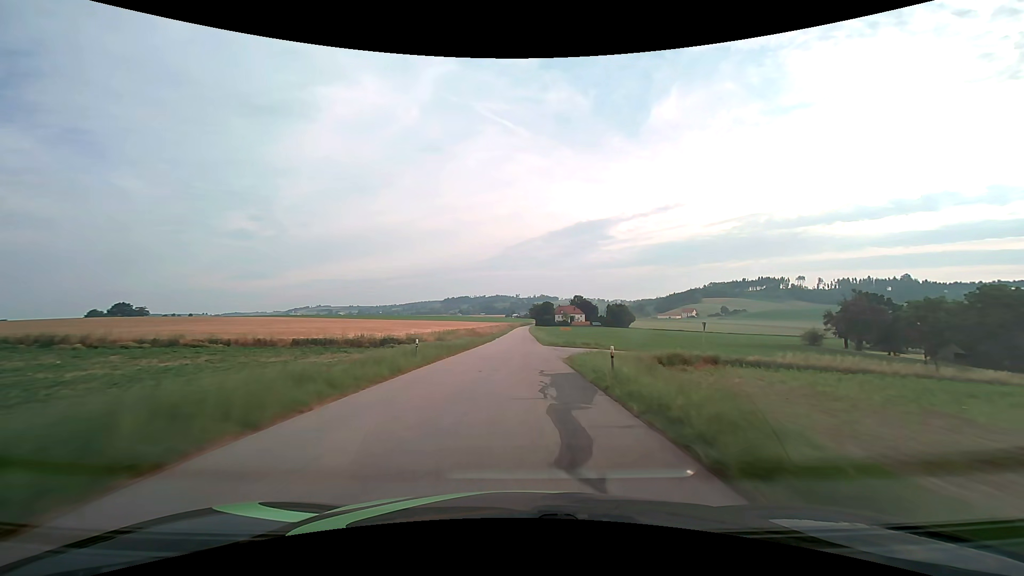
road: tertiary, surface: asphalt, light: Day
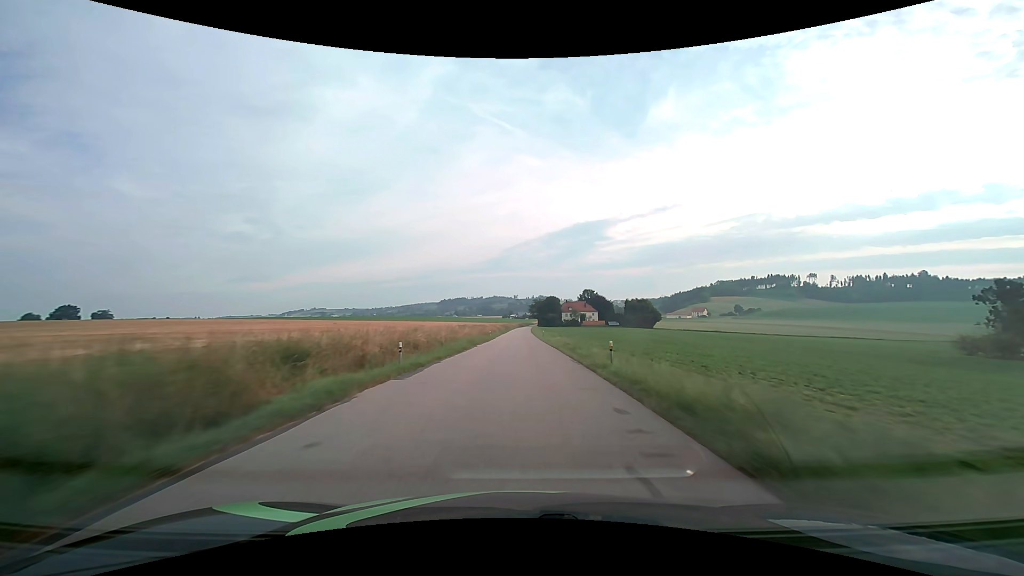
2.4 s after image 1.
(+0.2, +56.3) m; 0°
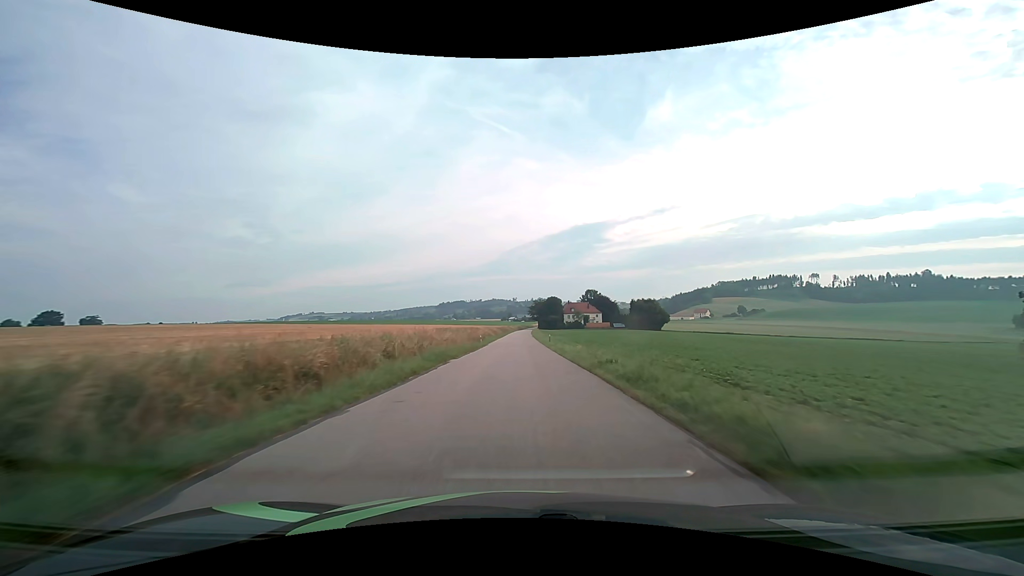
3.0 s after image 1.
(0.0, +14.3) m; 0°
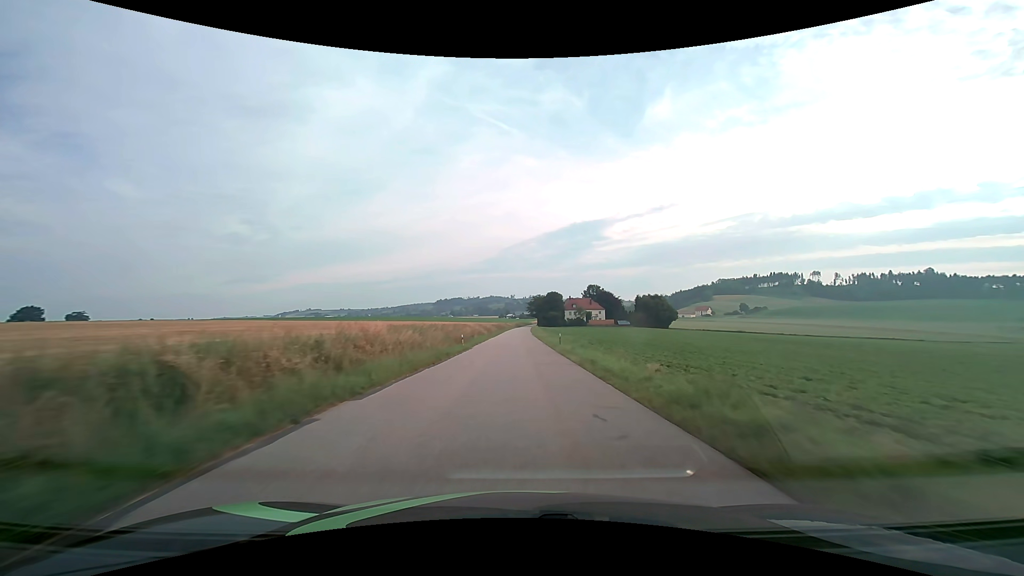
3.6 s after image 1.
(0.0, +14.3) m; 0°
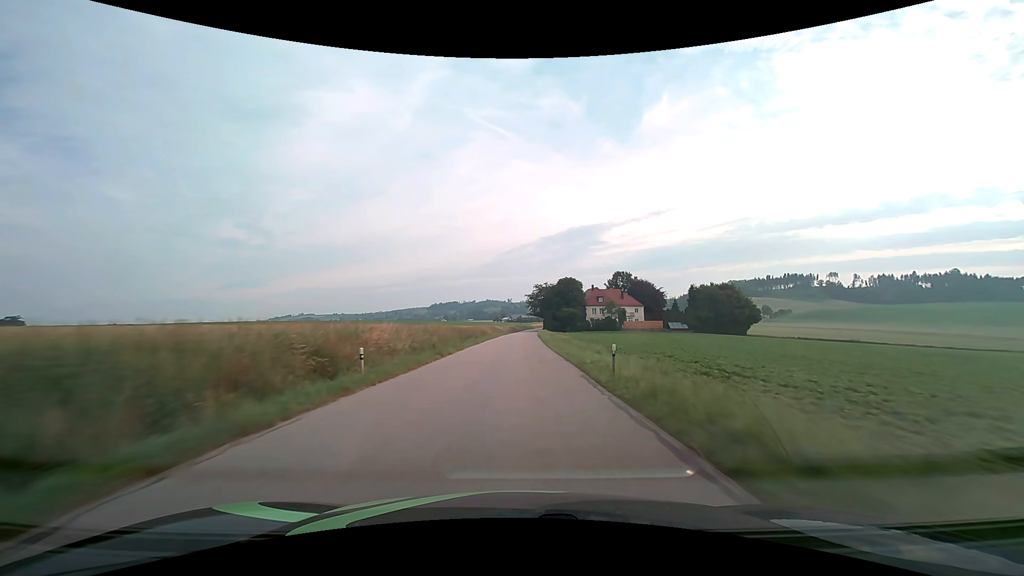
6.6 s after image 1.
(+0.4, +72.3) m; 0°
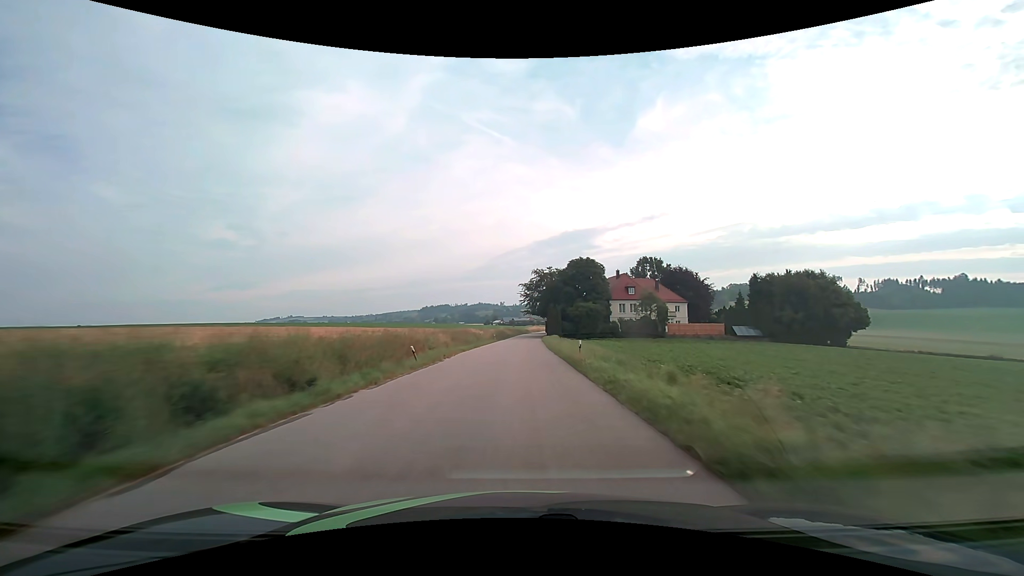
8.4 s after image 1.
(+0.3, +43.4) m; +1°
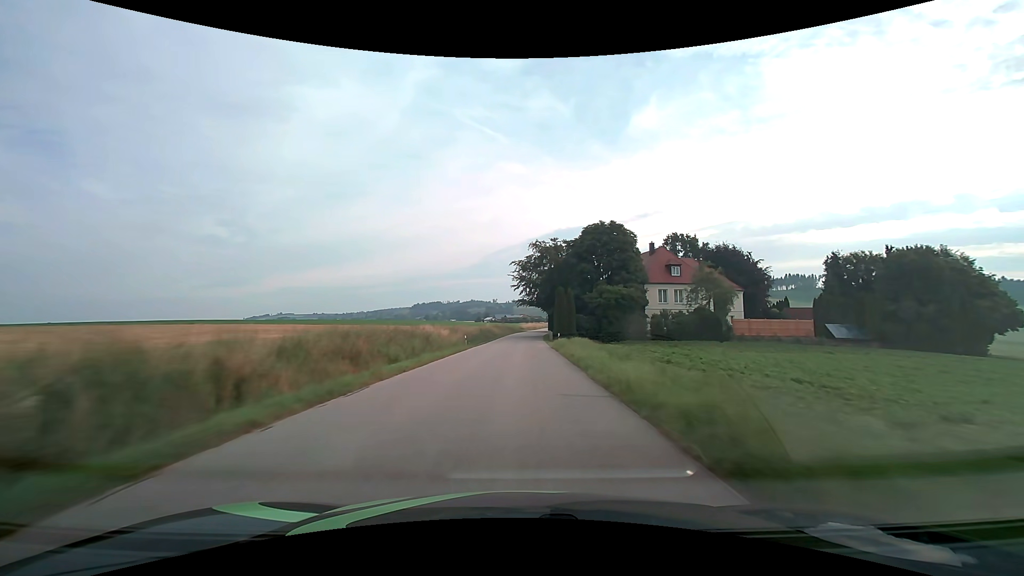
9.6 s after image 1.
(+0.2, +28.7) m; +1°
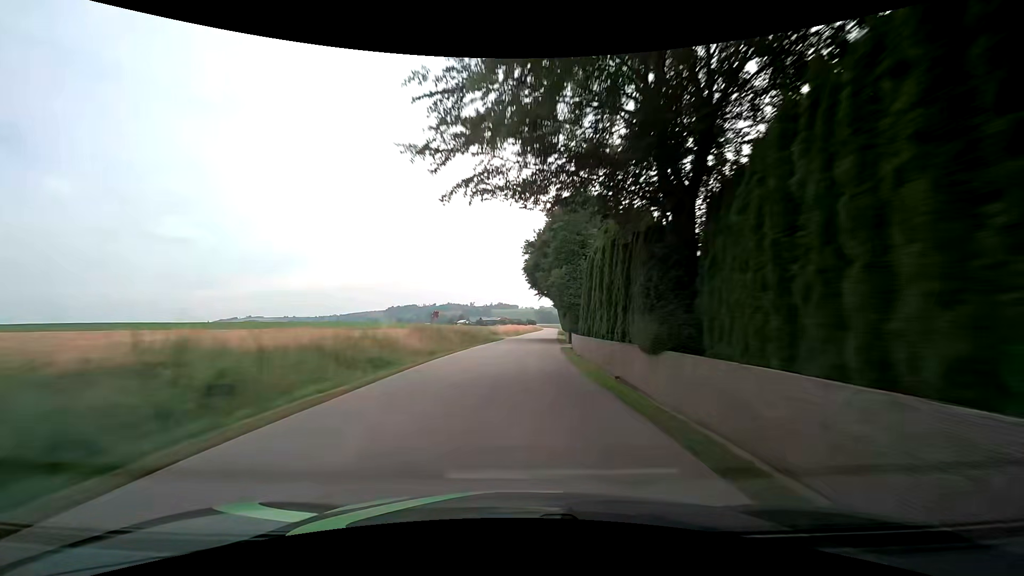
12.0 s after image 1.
(+0.9, +57.0) m; +2°
(0, +10) (0, +20) (+1, +30) (+1, +40) (+2, +50) (+3, +60) (+4, +70) (+5, +80) (+5, +90) (+6, +100) m
